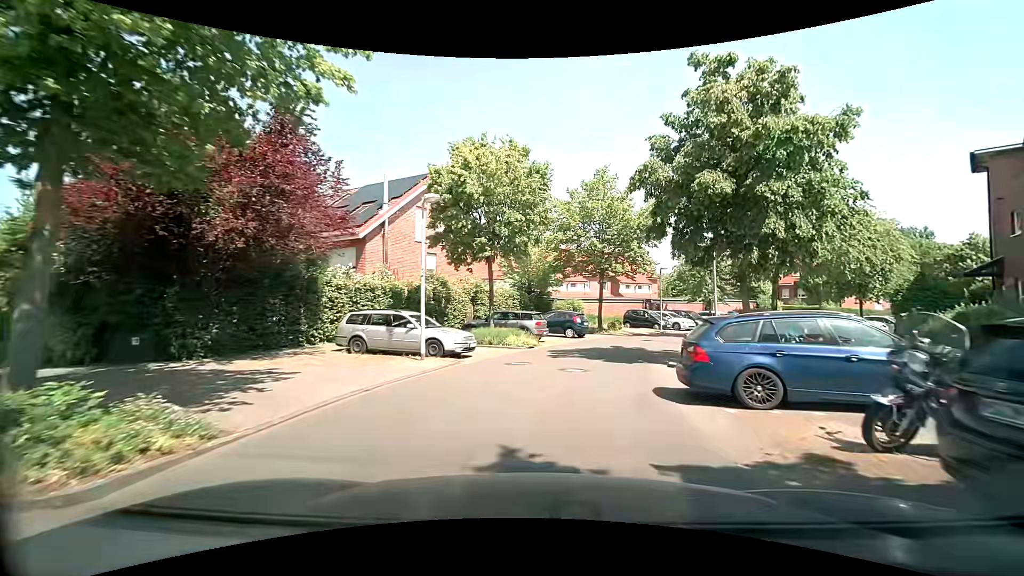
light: Day
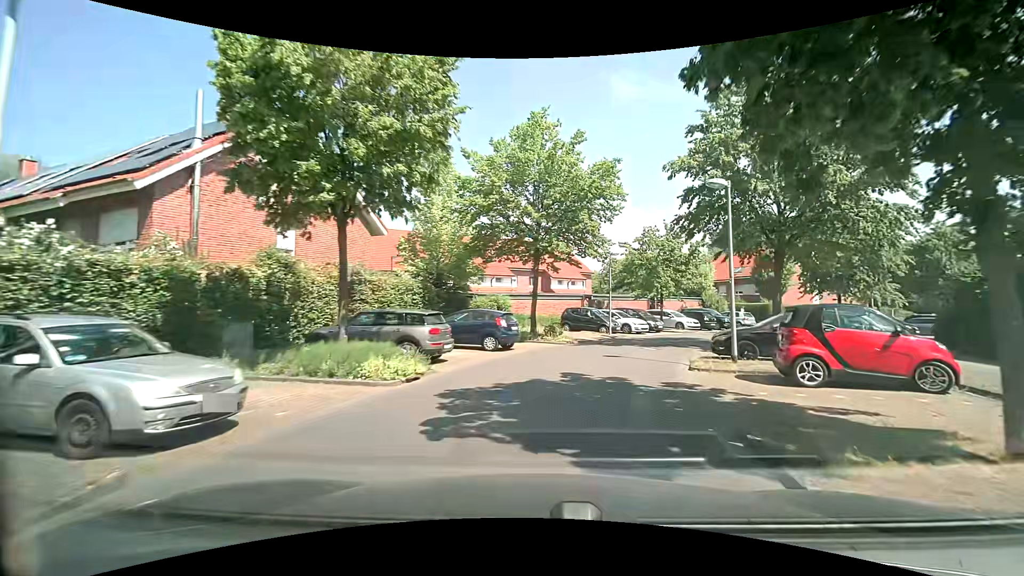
(+0.5, +9.6) m; +7°
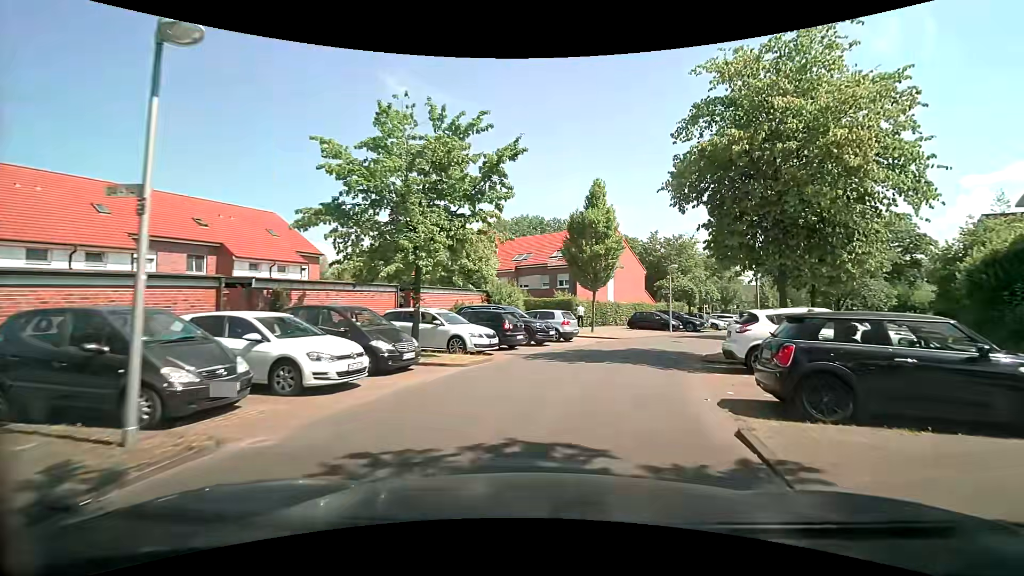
(+5.1, +22.0) m; +26°
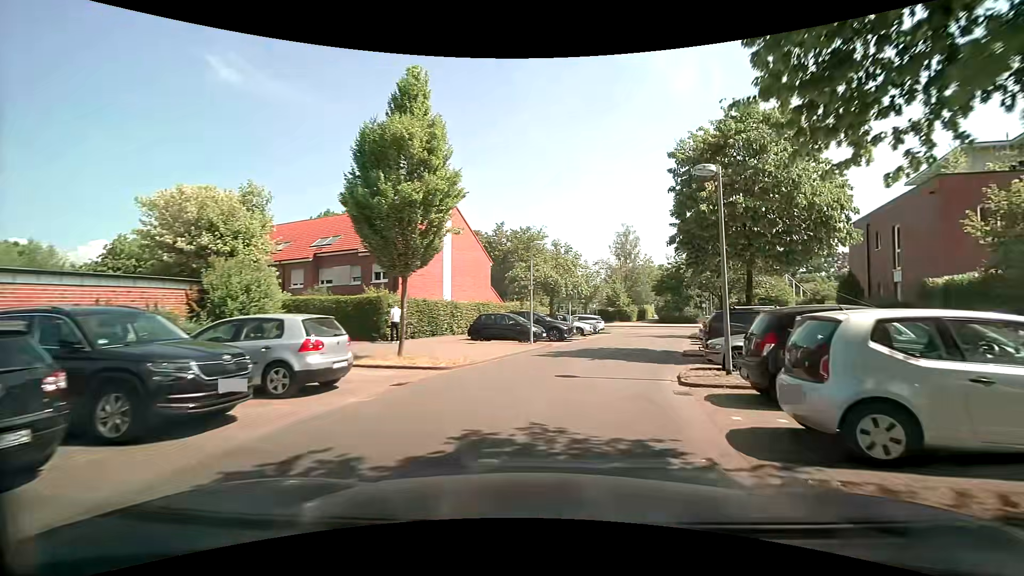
(+2.0, +13.5) m; +18°
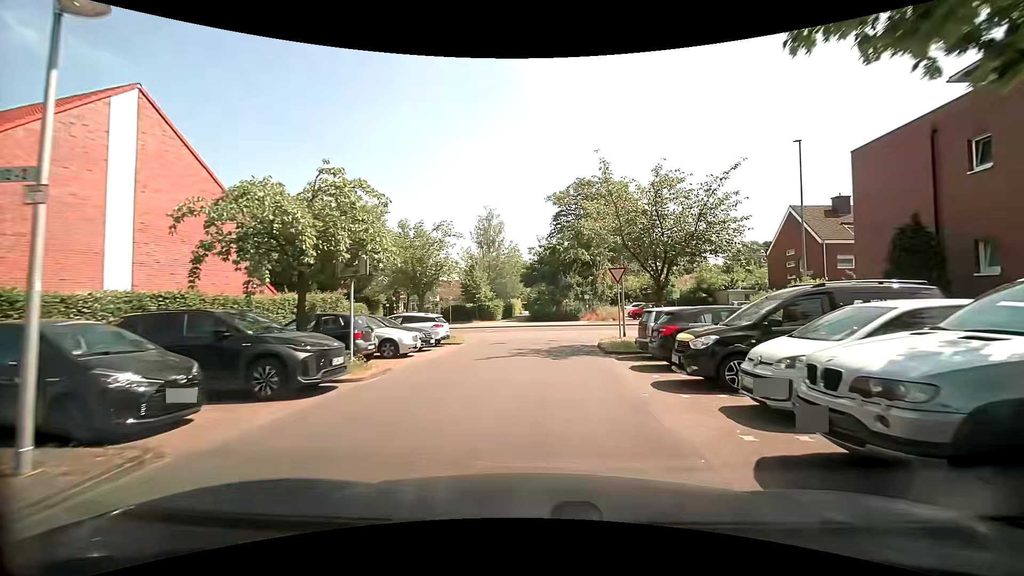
(+2.8, +17.3) m; +15°
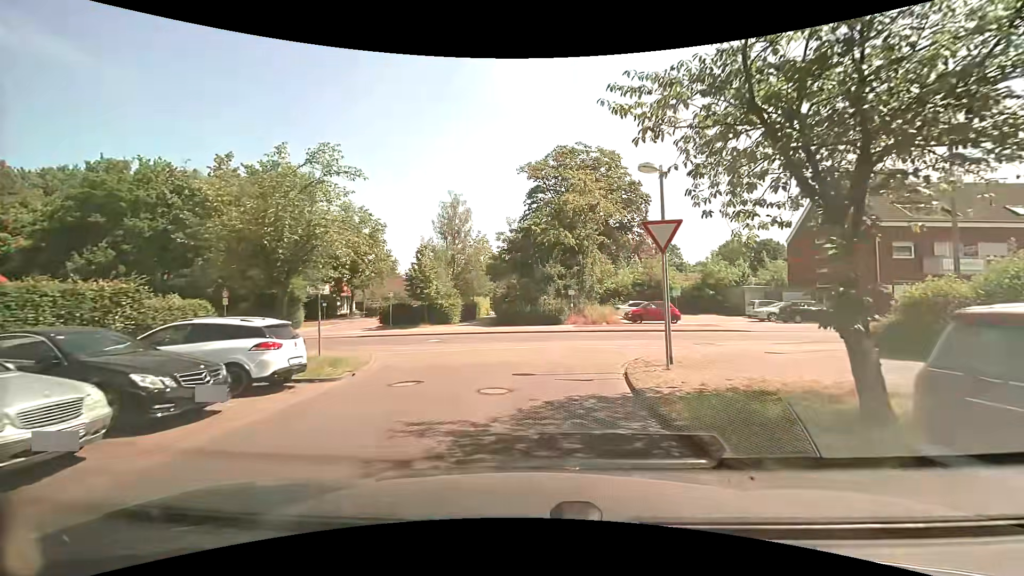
(+0.4, +11.7) m; +4°
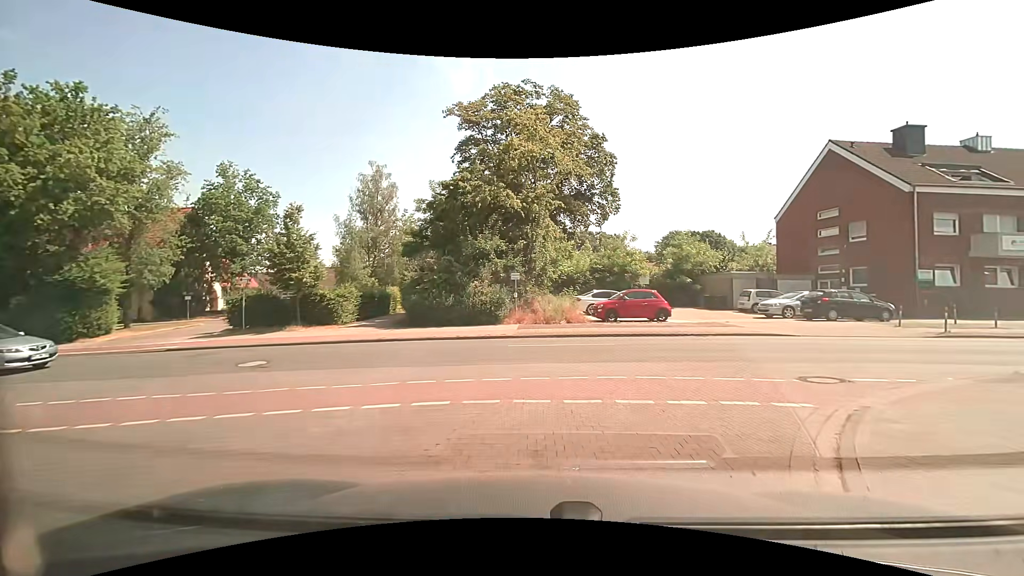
(+0.4, +11.0) m; +7°
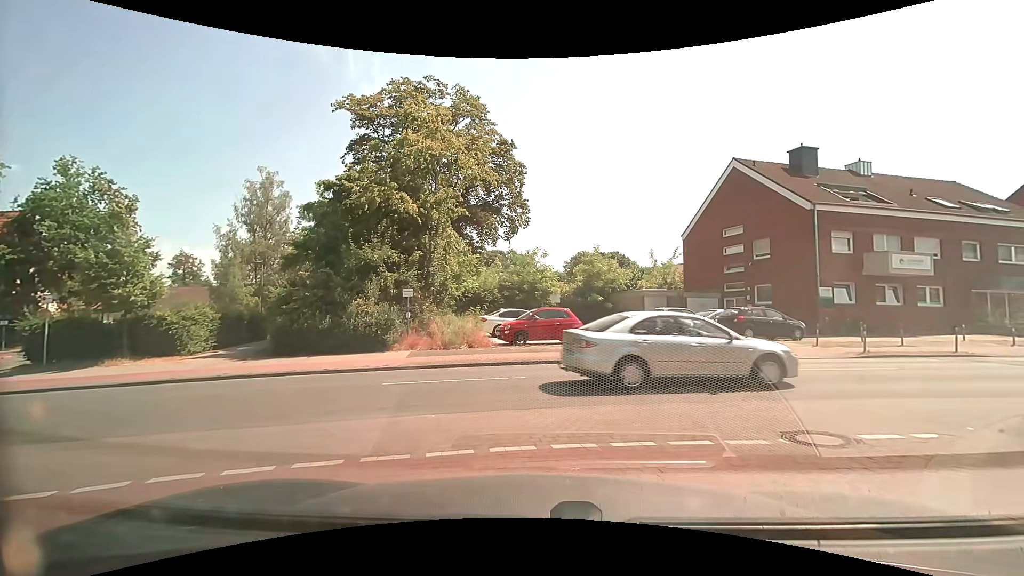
(+0.2, +3.1) m; +8°
(+3, +9) (+12, +14) (+21, +17) (+31, +20) (+41, +22) (+50, +25) (+60, +28) (+69, +31) (+79, +33) (+89, +36) m
